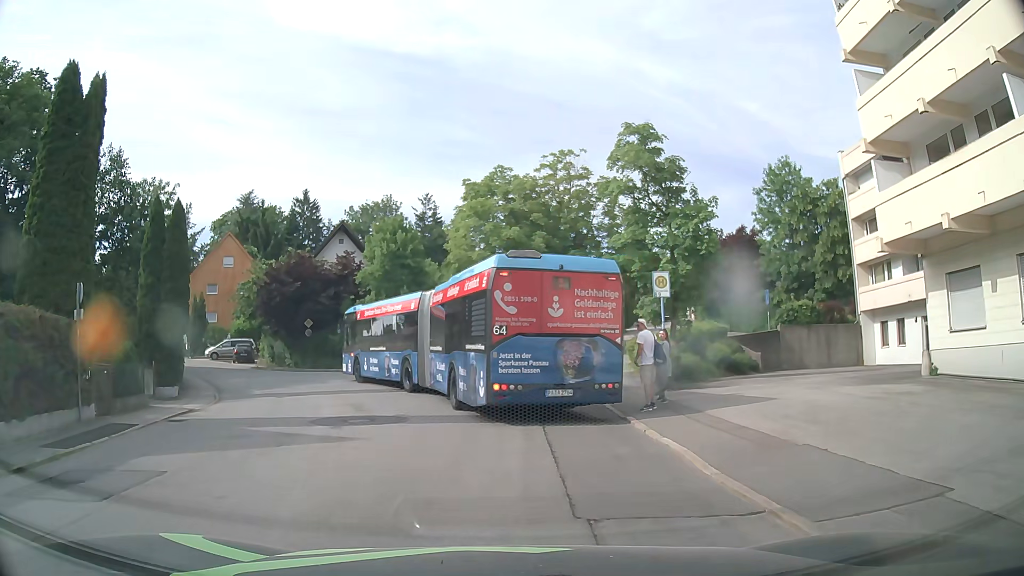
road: residential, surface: asphalt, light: Day
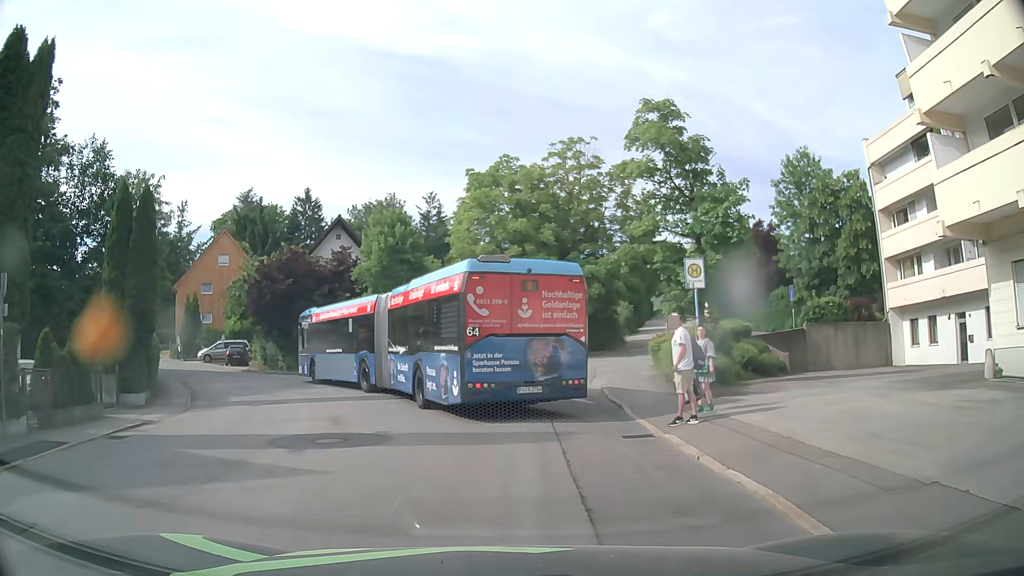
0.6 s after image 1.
(0.0, +2.8) m; -3°
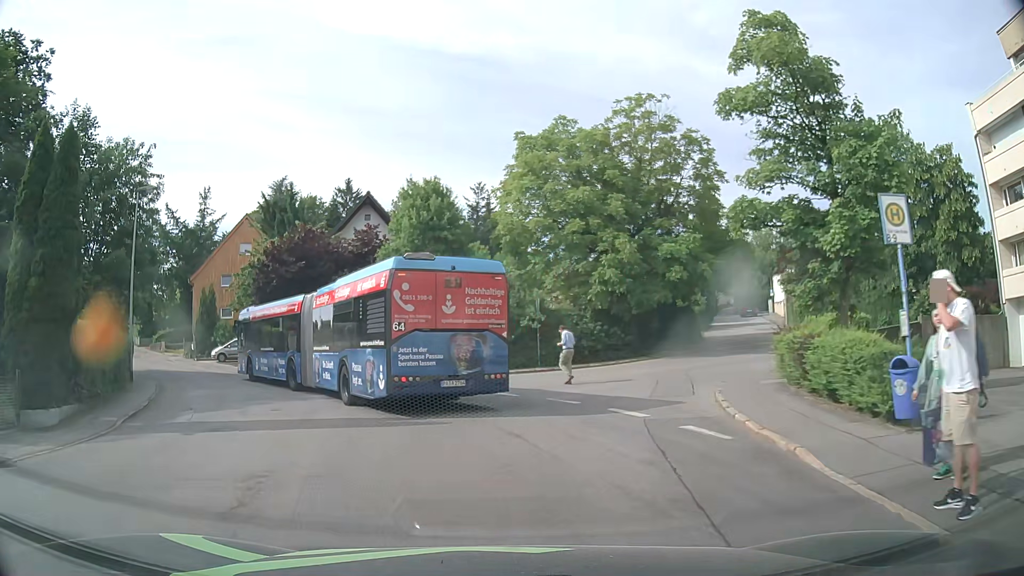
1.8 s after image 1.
(0.0, +7.0) m; -3°
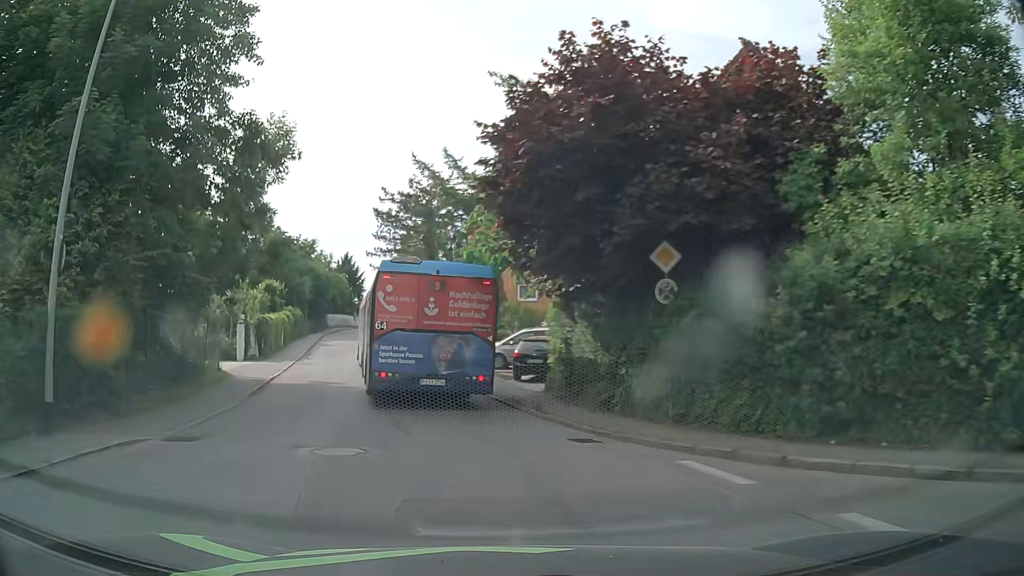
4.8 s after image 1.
(-4.9, +20.7) m; -30°
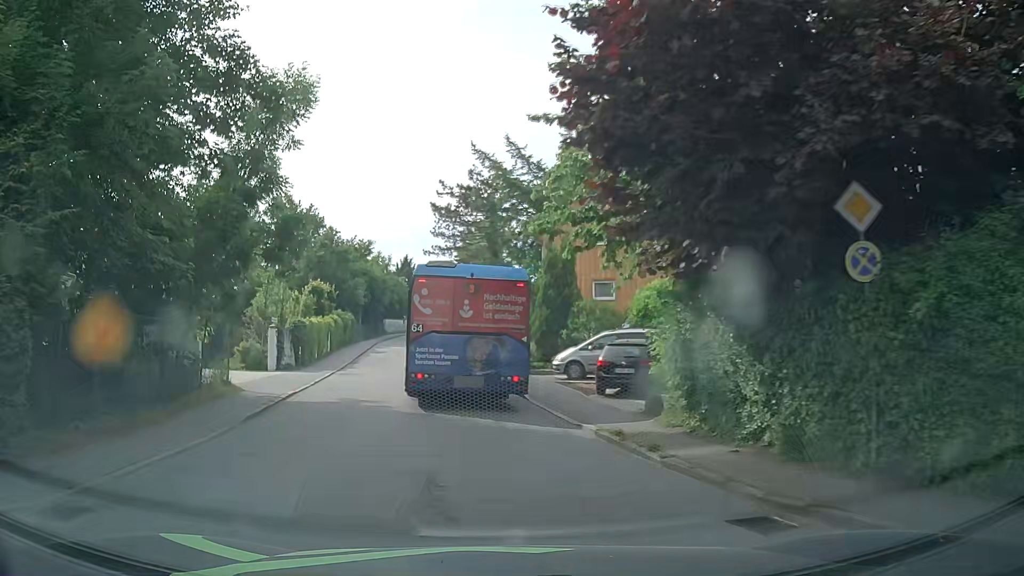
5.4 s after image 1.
(-0.2, +4.7) m; -5°
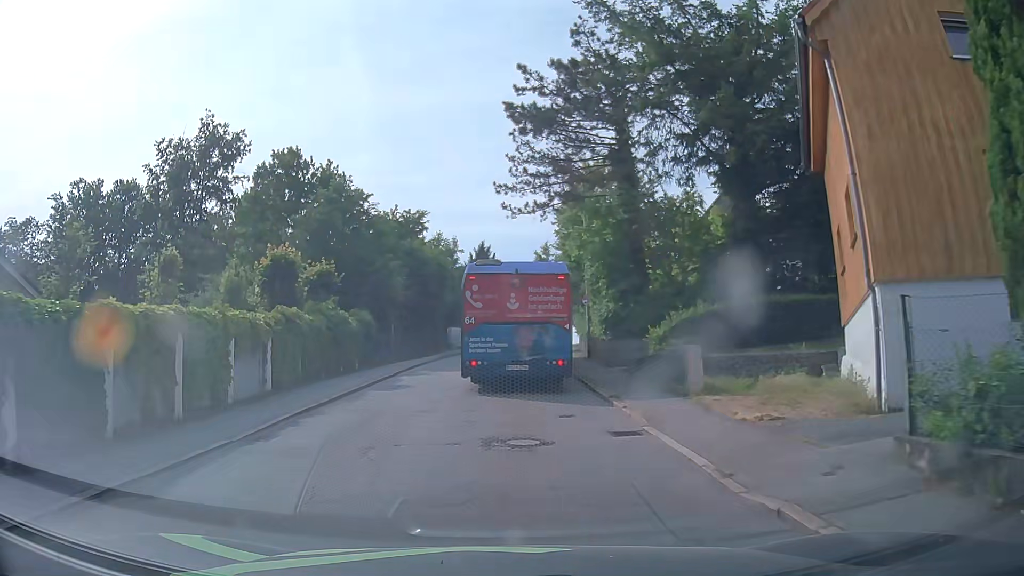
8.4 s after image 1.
(-2.2, +24.3) m; -8°
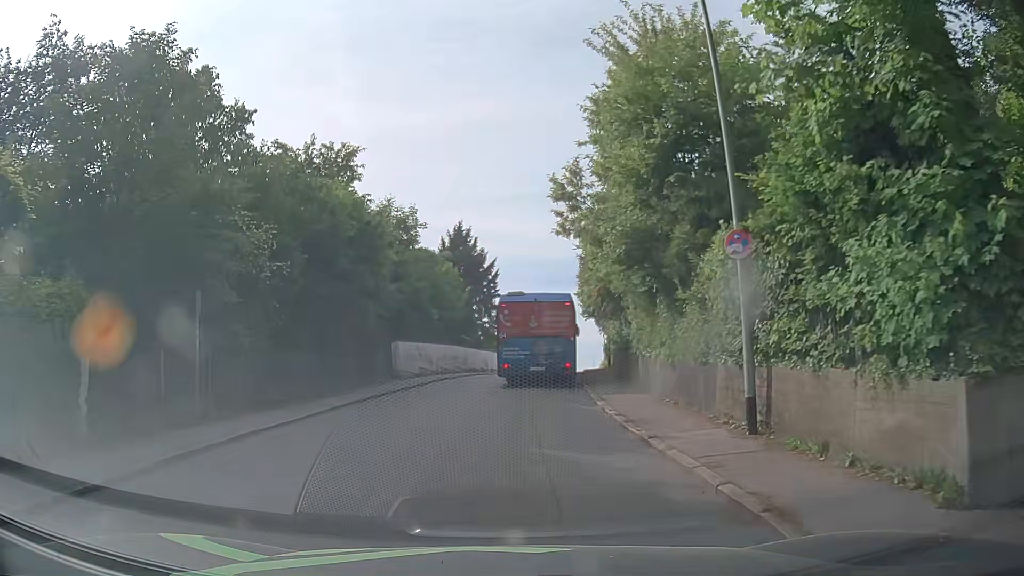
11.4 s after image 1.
(+0.1, +20.2) m; +1°
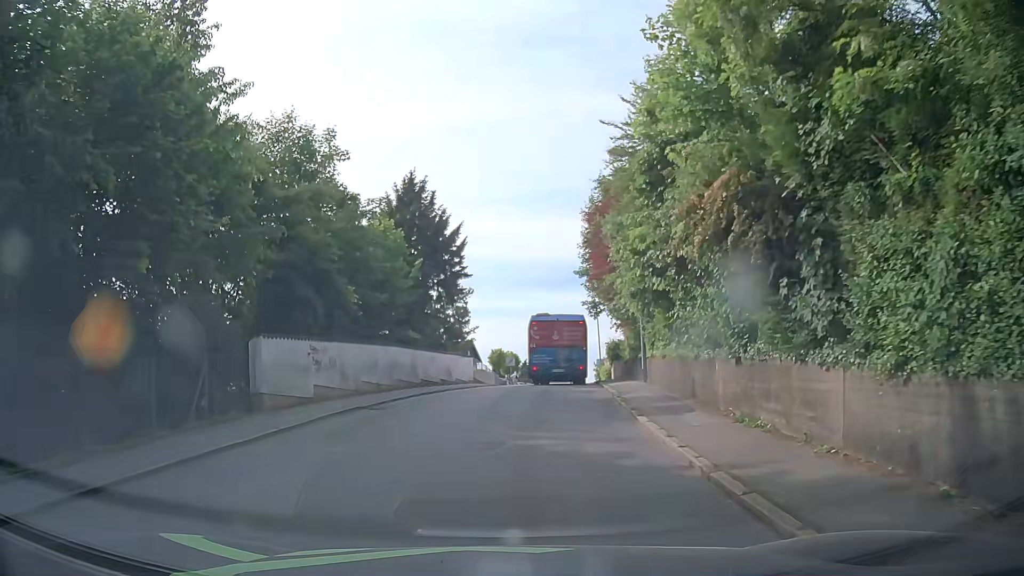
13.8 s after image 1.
(+0.1, +14.7) m; +1°
(0, +10) (+1, +20) (+2, +30) (+3, +40) (+5, +50) (+6, +60) (+7, +70) (+9, +79) (+11, +89) (+13, +99) m
